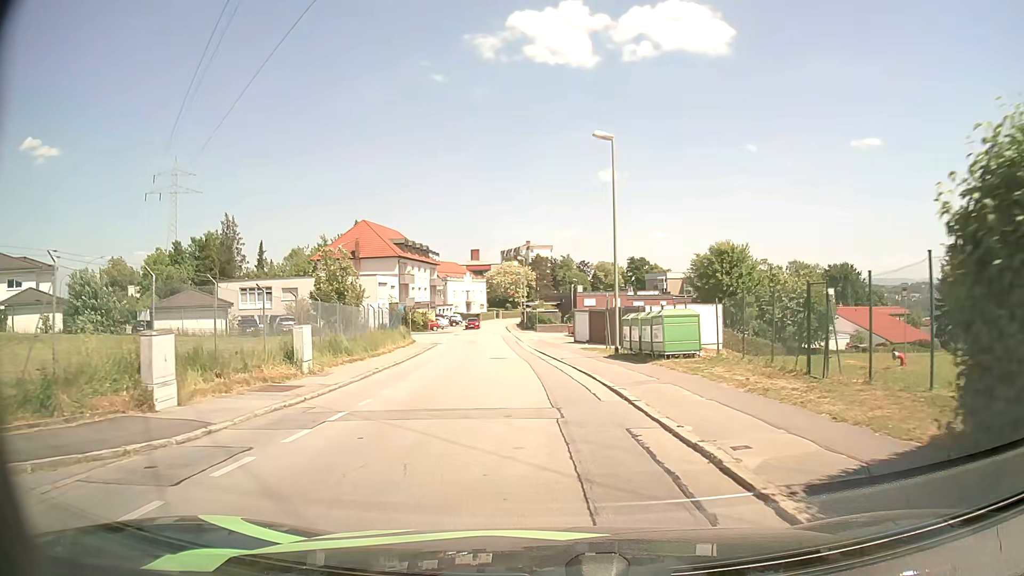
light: Day
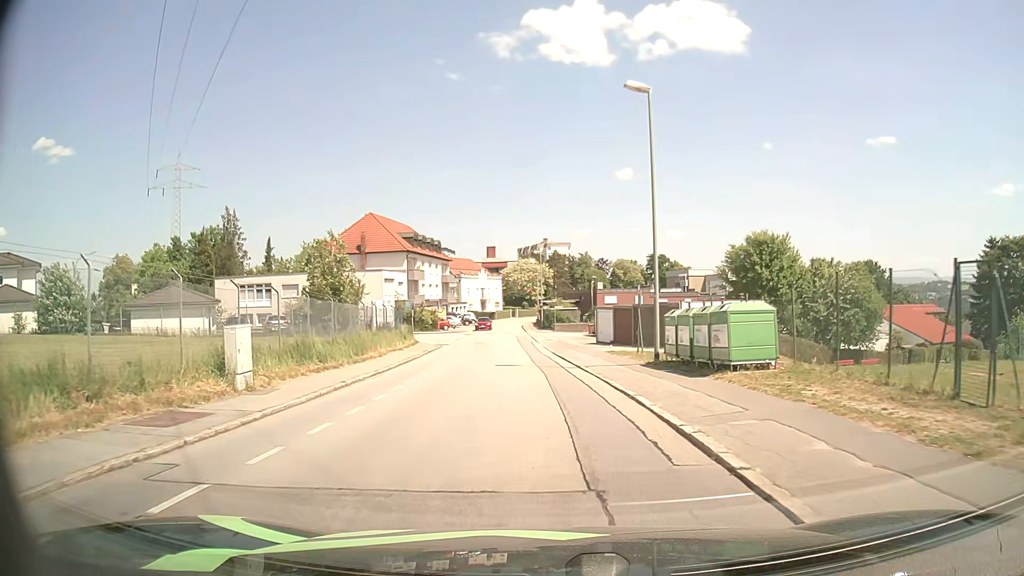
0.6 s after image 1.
(-0.1, +5.3) m; -1°
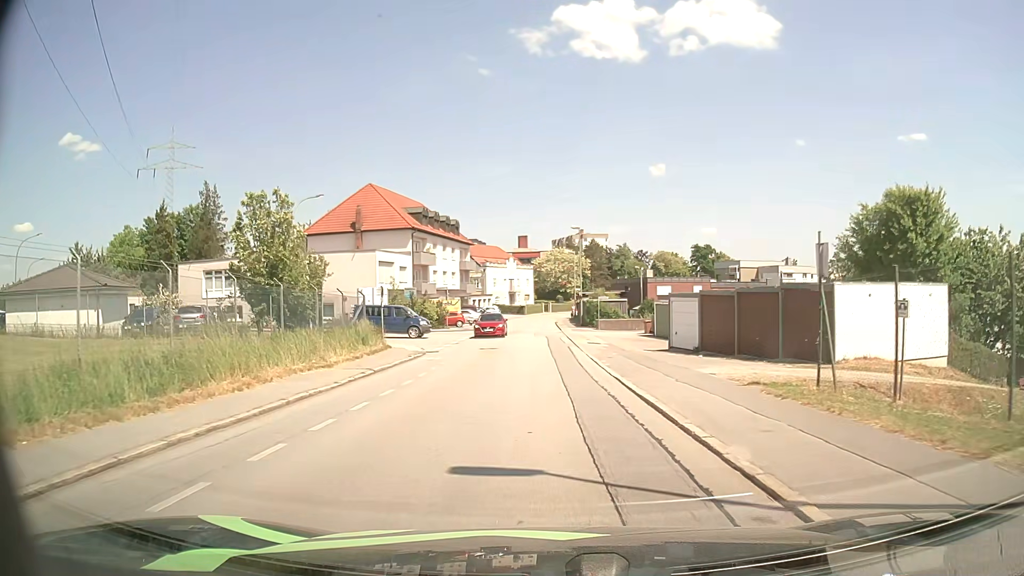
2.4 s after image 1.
(-0.5, +16.1) m; -3°
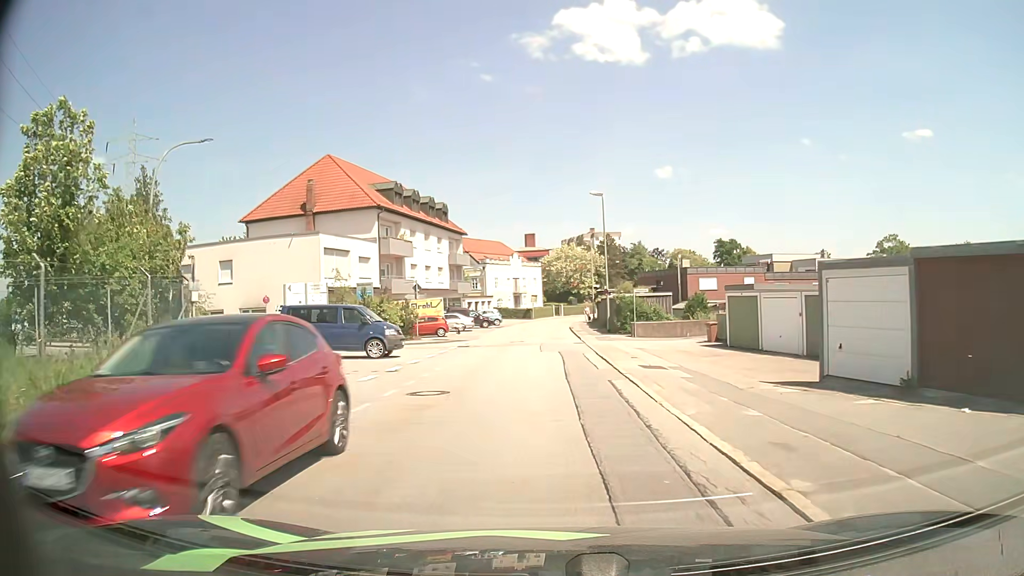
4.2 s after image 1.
(-0.2, +16.2) m; -1°
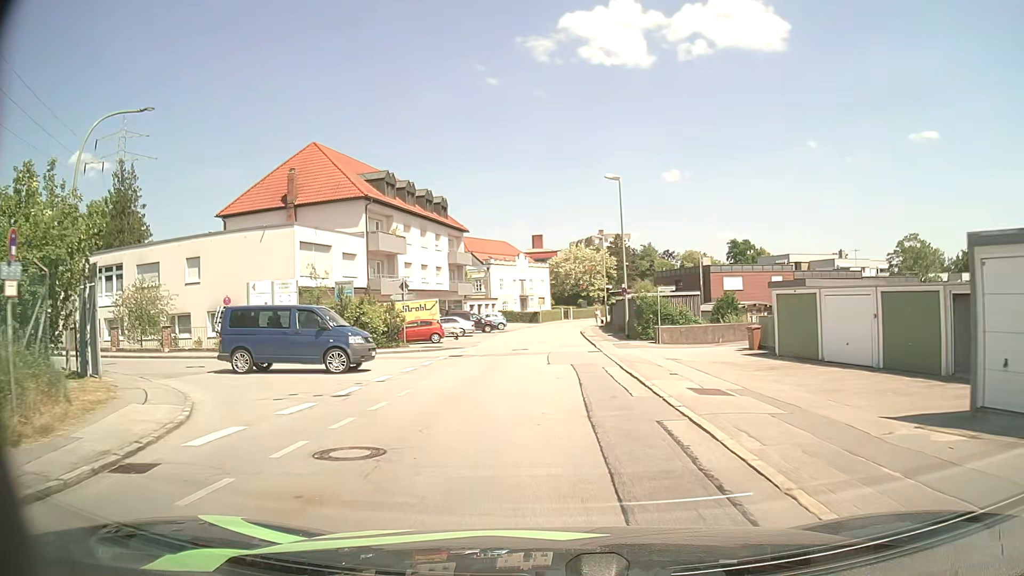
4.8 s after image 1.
(0.0, +5.4) m; -1°
